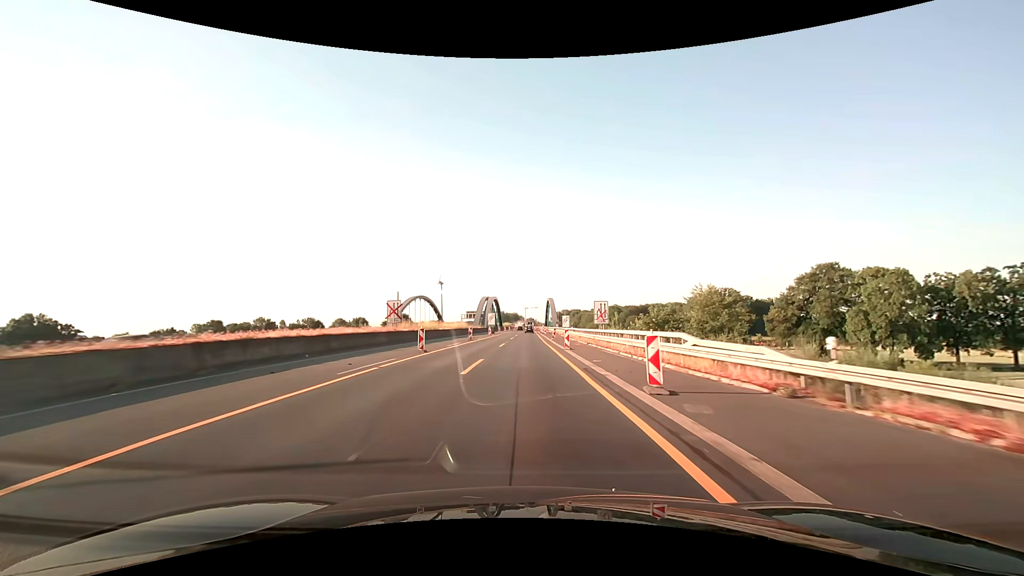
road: motorway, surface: asphalt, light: Day
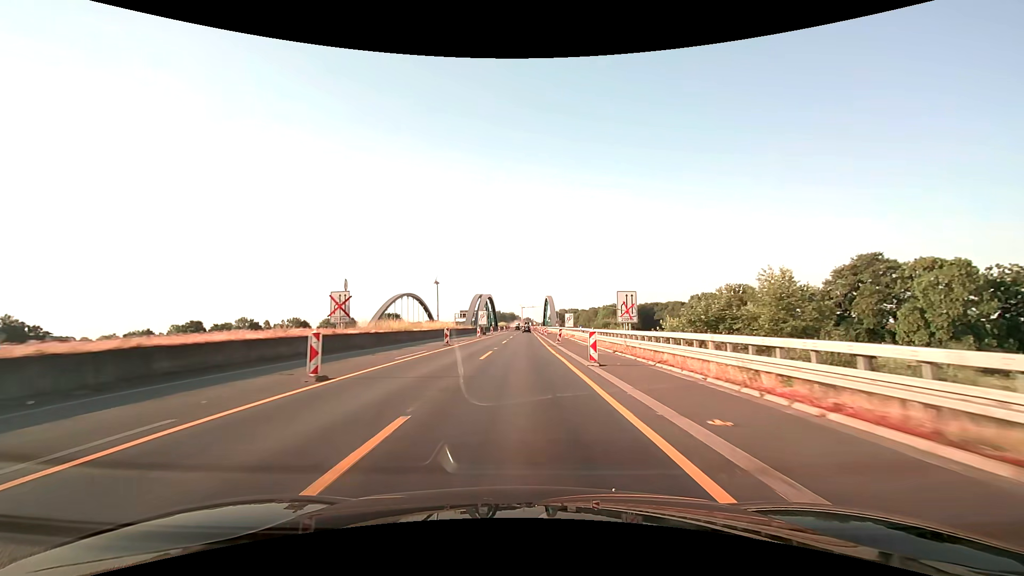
(+0.1, +12.5) m; +1°
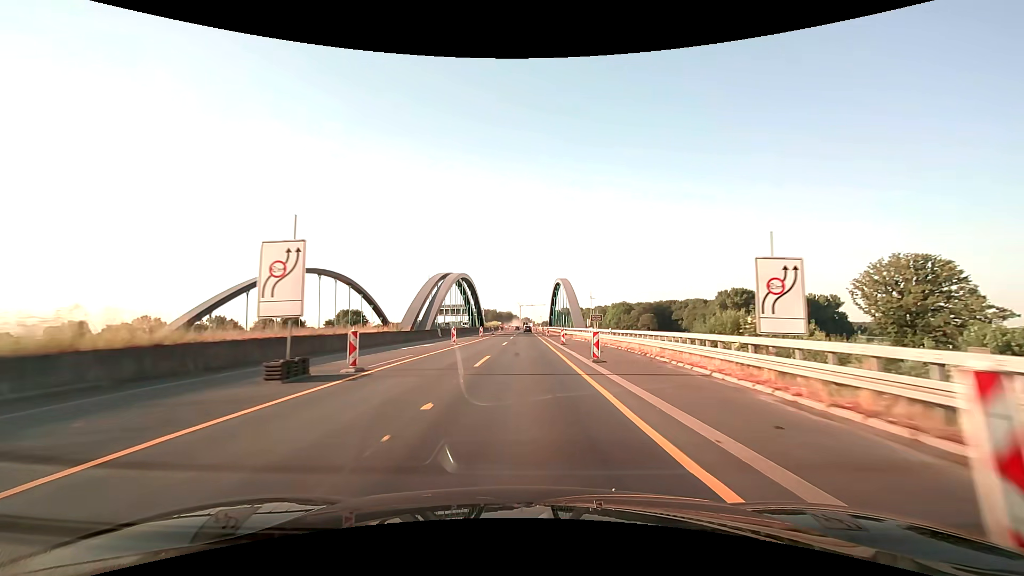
(0.0, +62.4) m; 0°
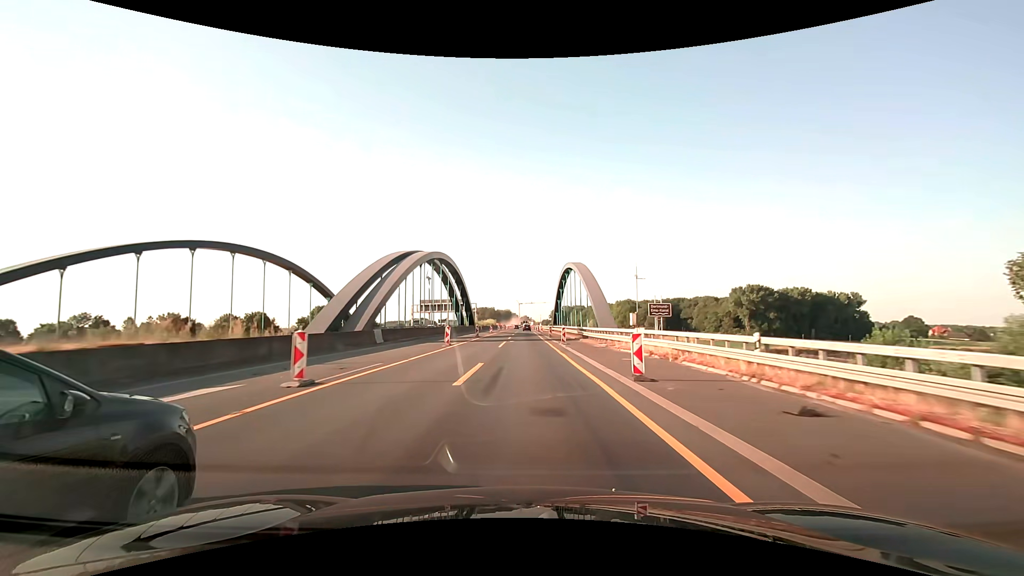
(0.0, +25.0) m; 0°
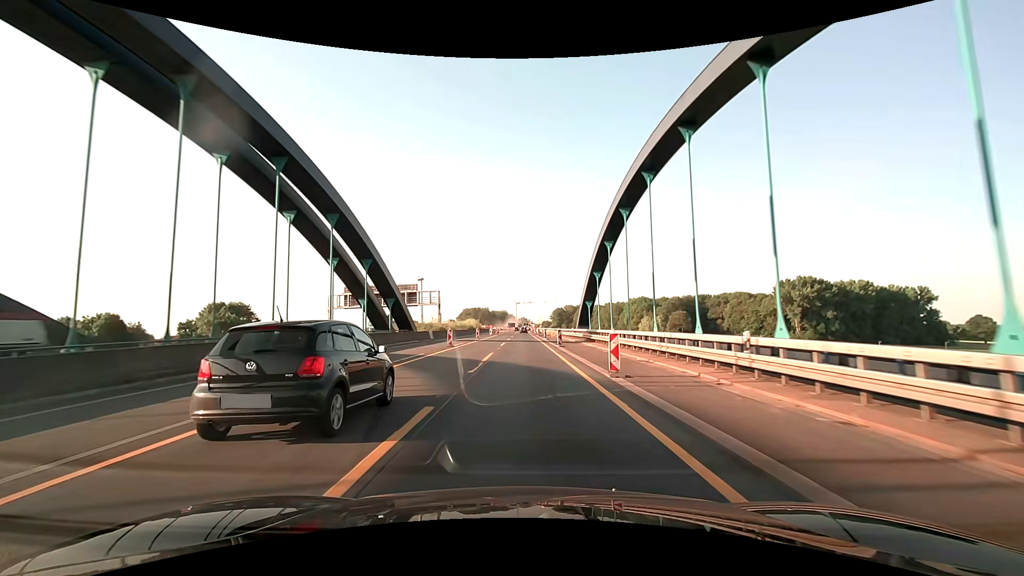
(+0.2, +62.5) m; 0°
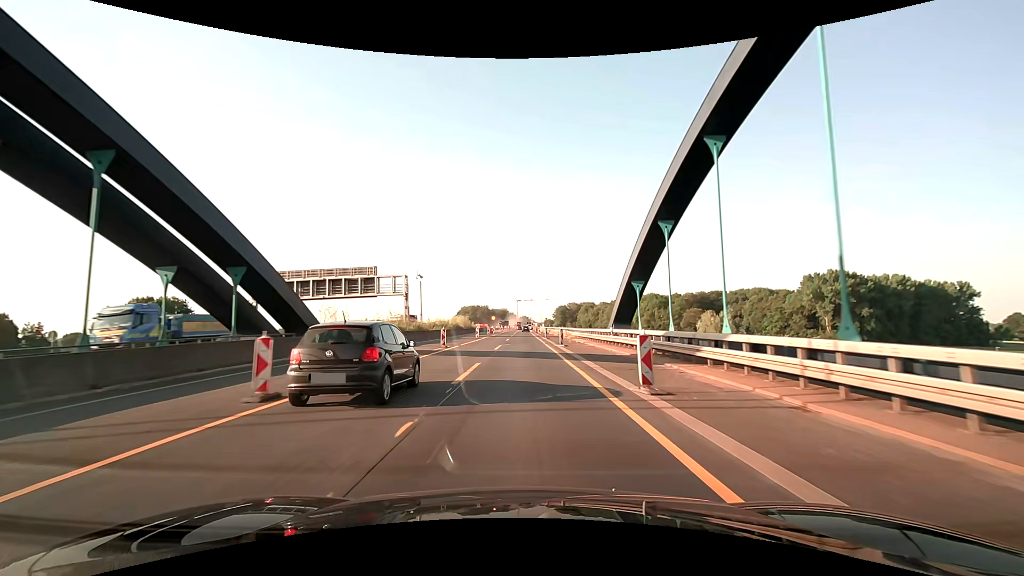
(+0.1, +25.0) m; 0°
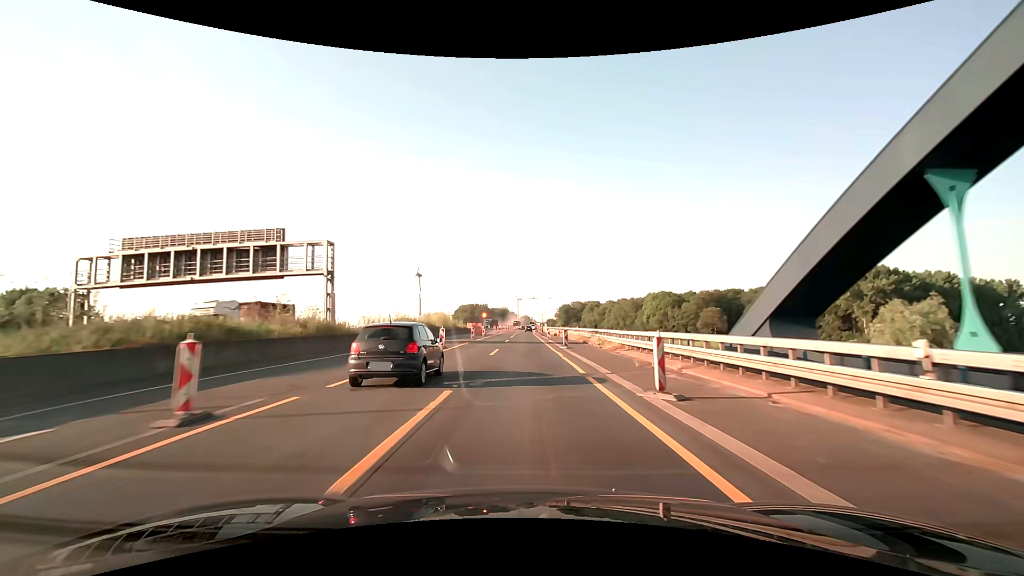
(0.0, +25.0) m; 0°
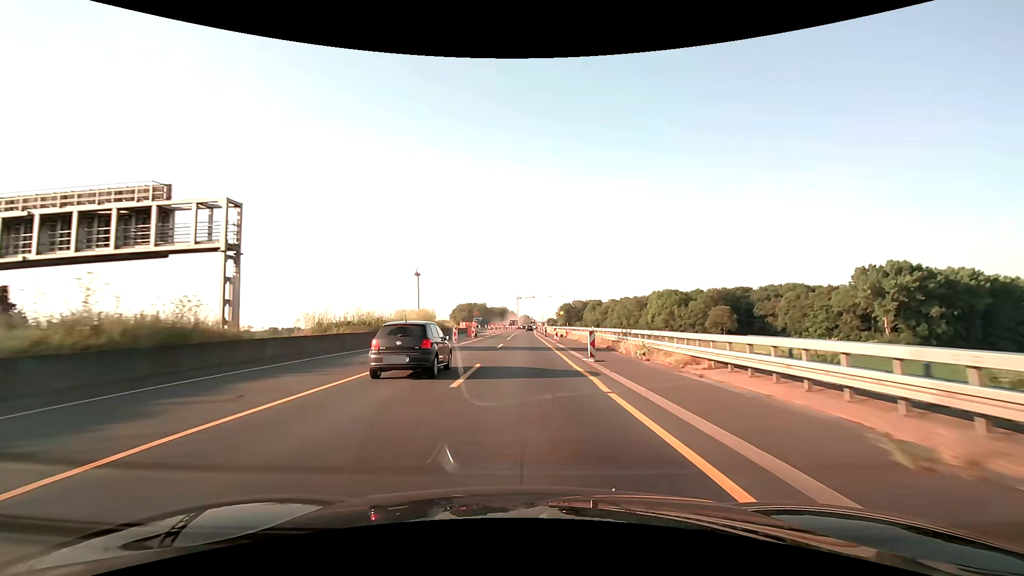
(0.0, +12.5) m; 0°
(0, +10) (0, +20) (0, +30) (0, +40) (0, +50) (0, +60) (0, +70) (0, +80) (0, +90) (+1, +100) m
